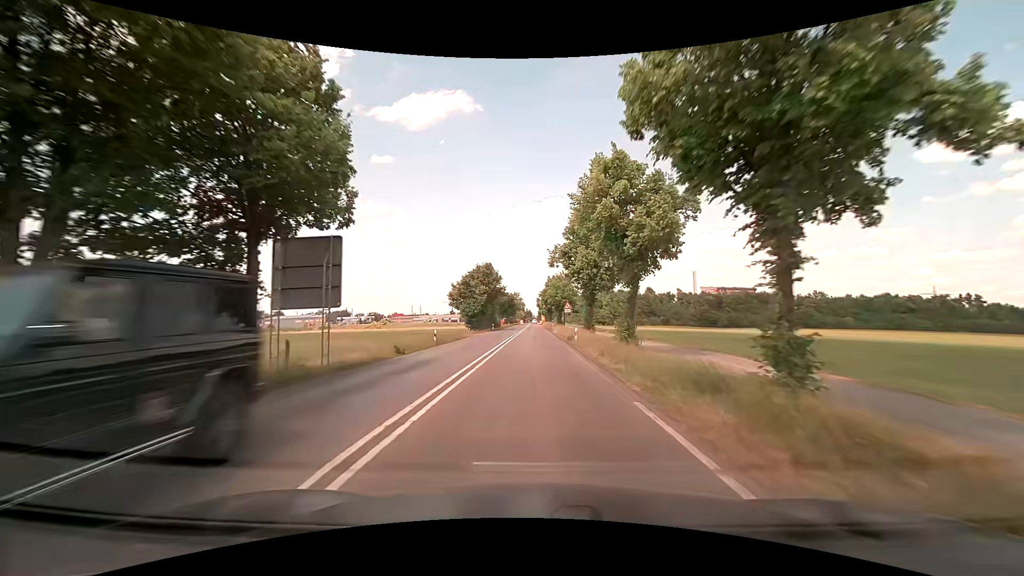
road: secondary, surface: asphalt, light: Day
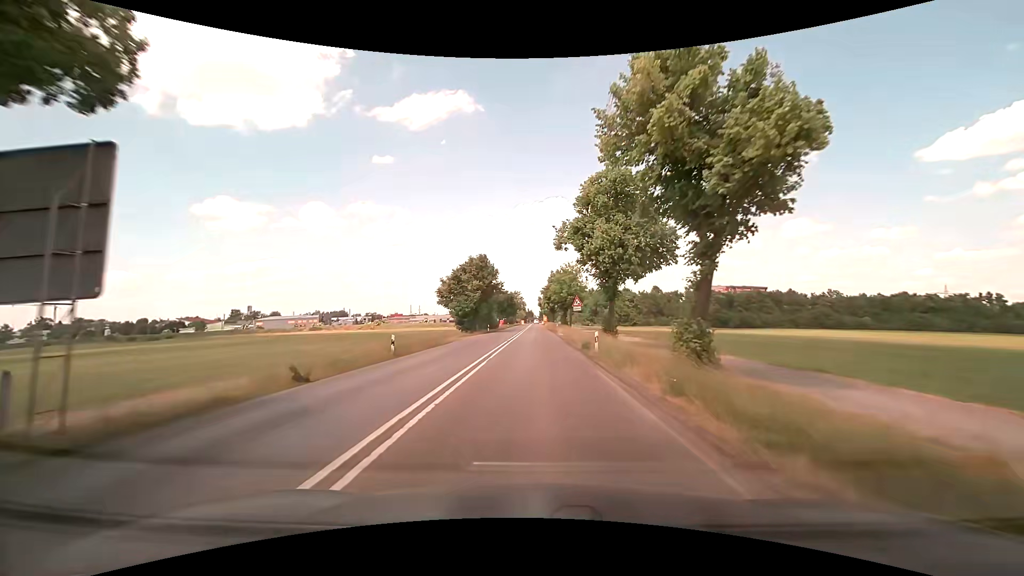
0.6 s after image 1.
(0.0, +9.7) m; -1°
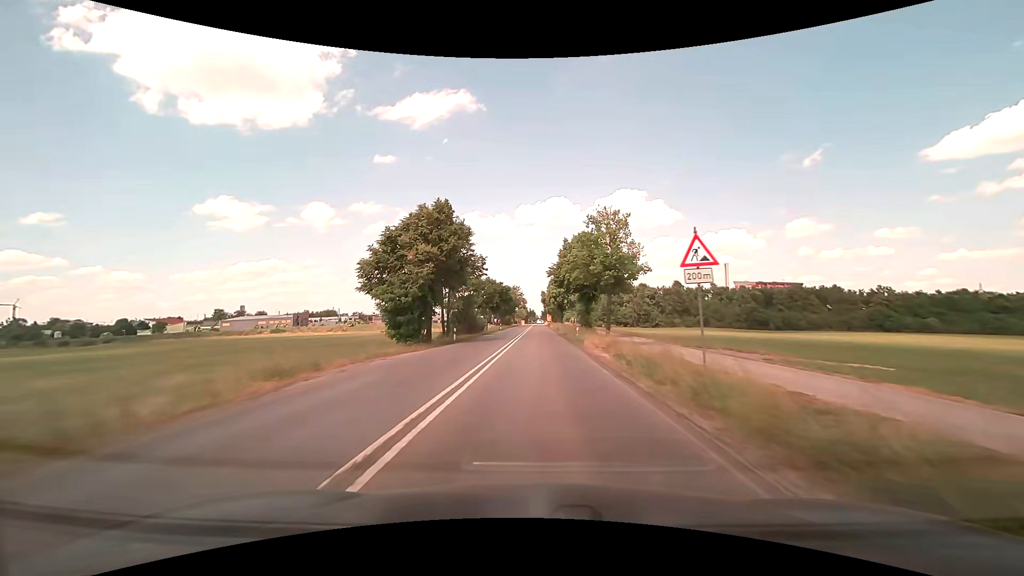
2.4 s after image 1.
(+0.1, +29.2) m; 0°
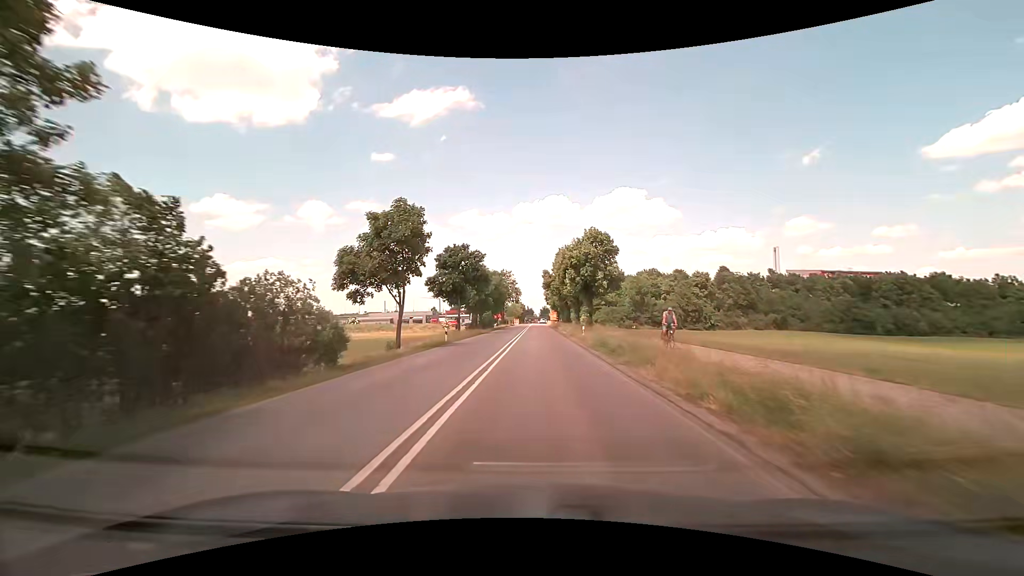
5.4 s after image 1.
(+0.6, +48.3) m; 0°
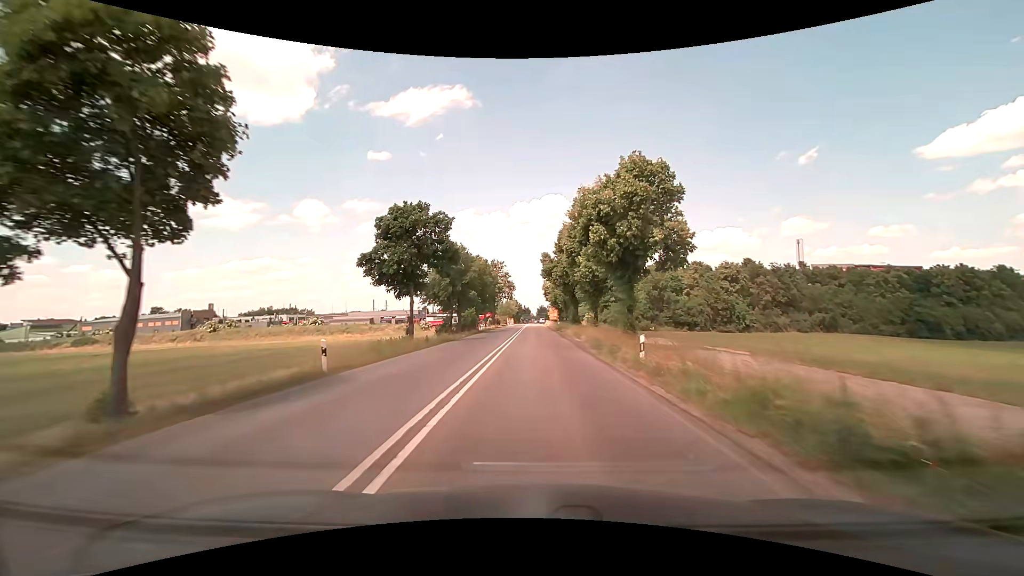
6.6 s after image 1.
(+0.2, +18.1) m; +1°
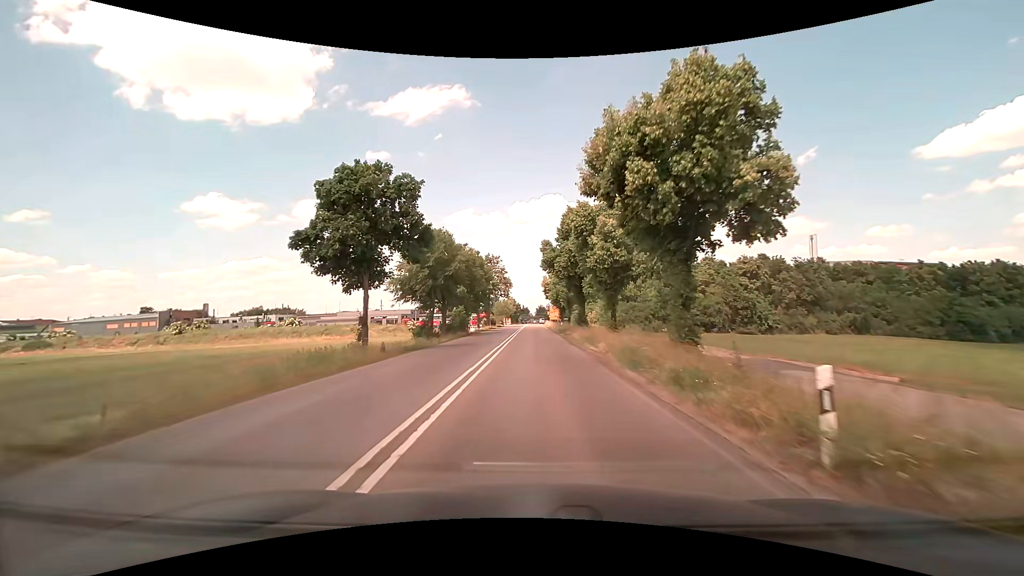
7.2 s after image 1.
(0.0, +8.5) m; 0°
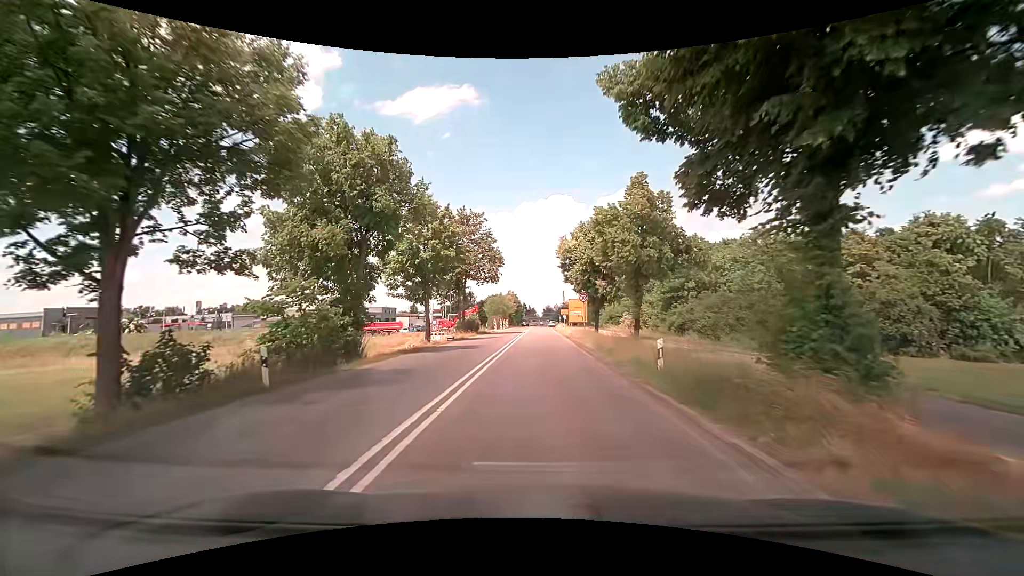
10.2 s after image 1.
(-0.2, +36.8) m; -1°
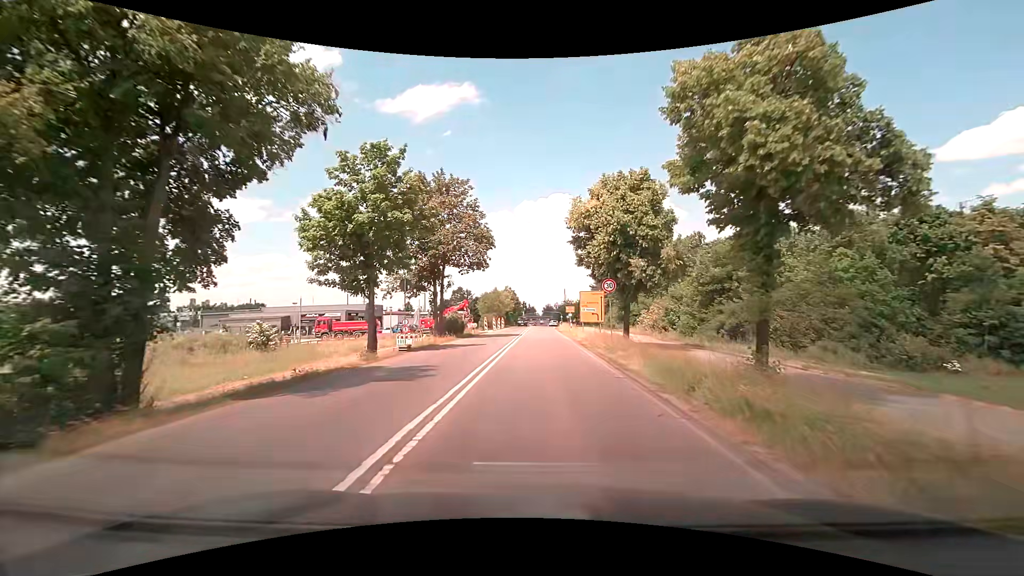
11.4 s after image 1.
(0.0, +12.1) m; 0°
(0, +10) (0, +20) (0, +30) (+1, +40) (+1, +50) (+1, +60) (+1, +70) (+1, +80) (+1, +90) (+2, +100) m
